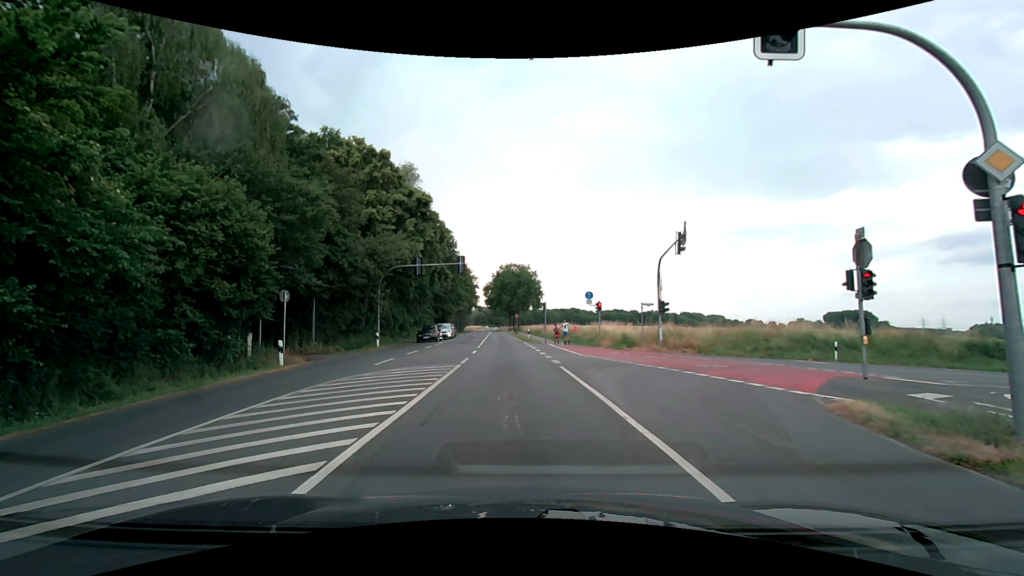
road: secondary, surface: asphalt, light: Day
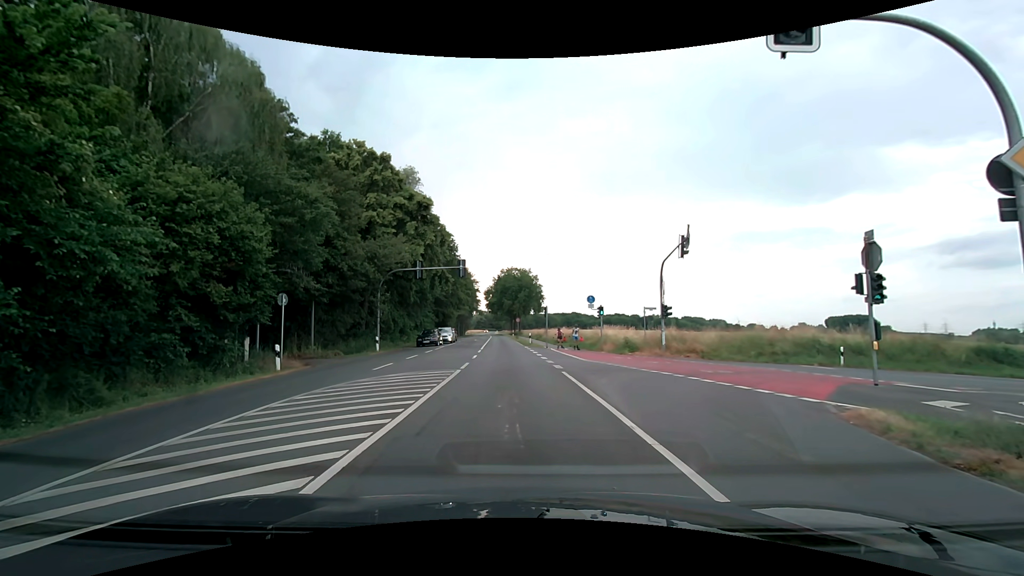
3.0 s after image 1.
(0.0, +0.4) m; 0°
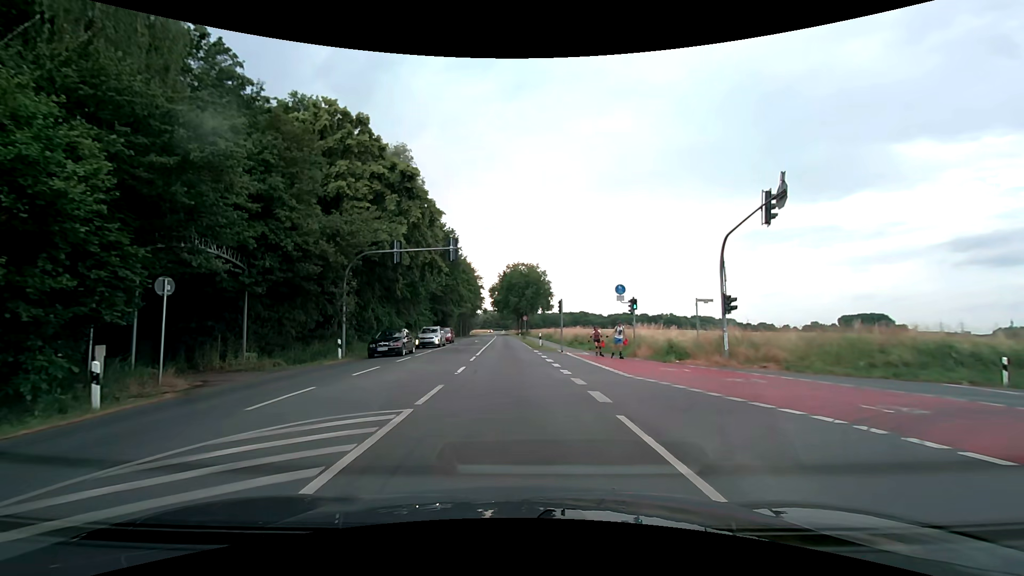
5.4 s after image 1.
(-0.6, +9.0) m; -3°
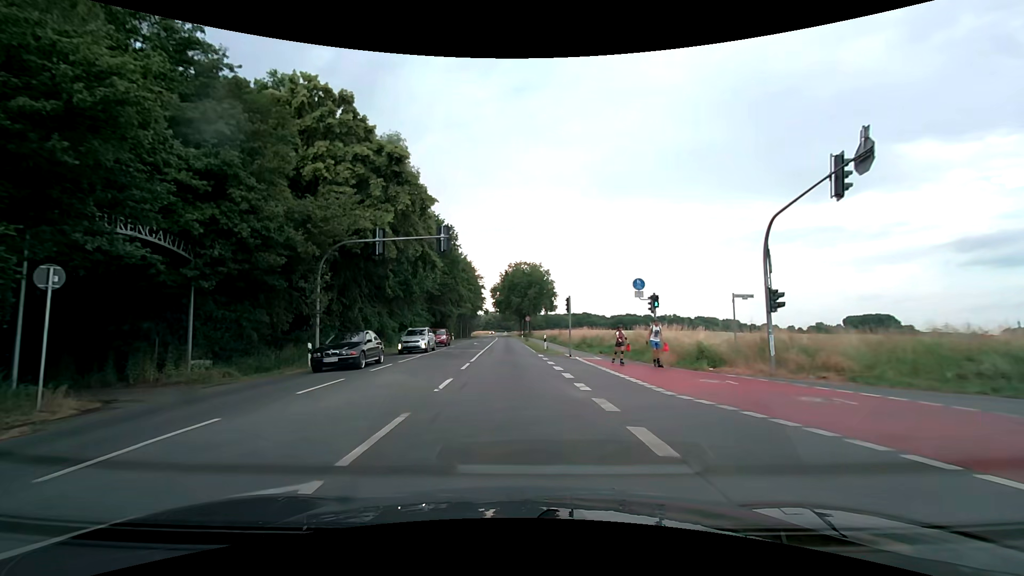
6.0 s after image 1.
(0.0, +4.1) m; -1°
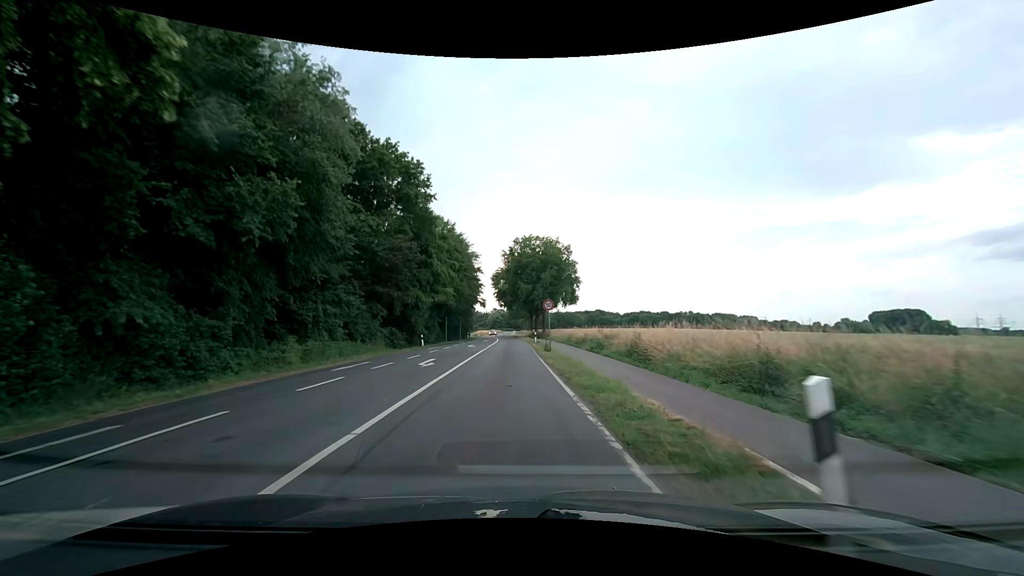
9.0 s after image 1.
(-0.3, +30.1) m; -1°
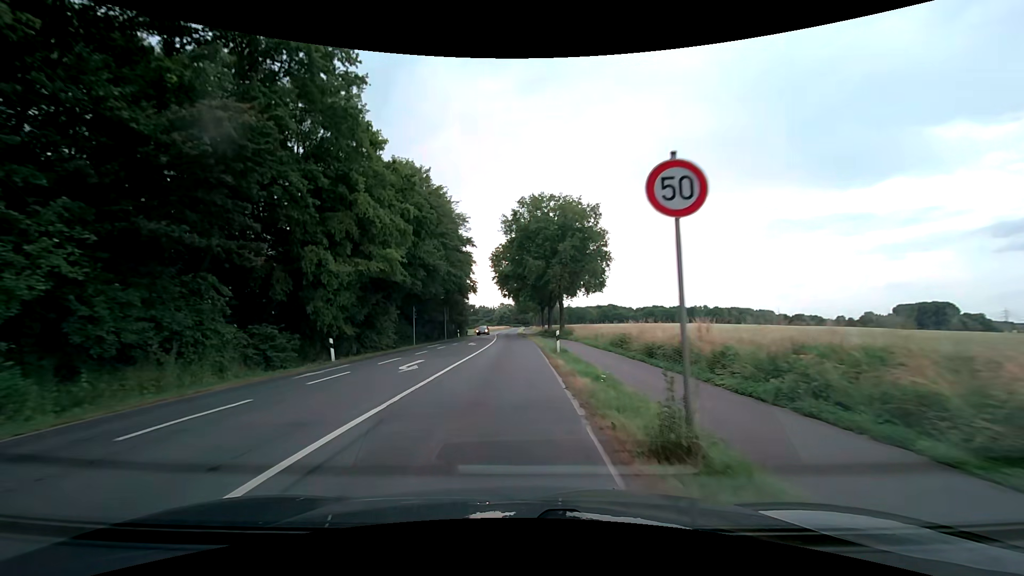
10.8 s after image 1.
(+0.1, +23.4) m; 0°
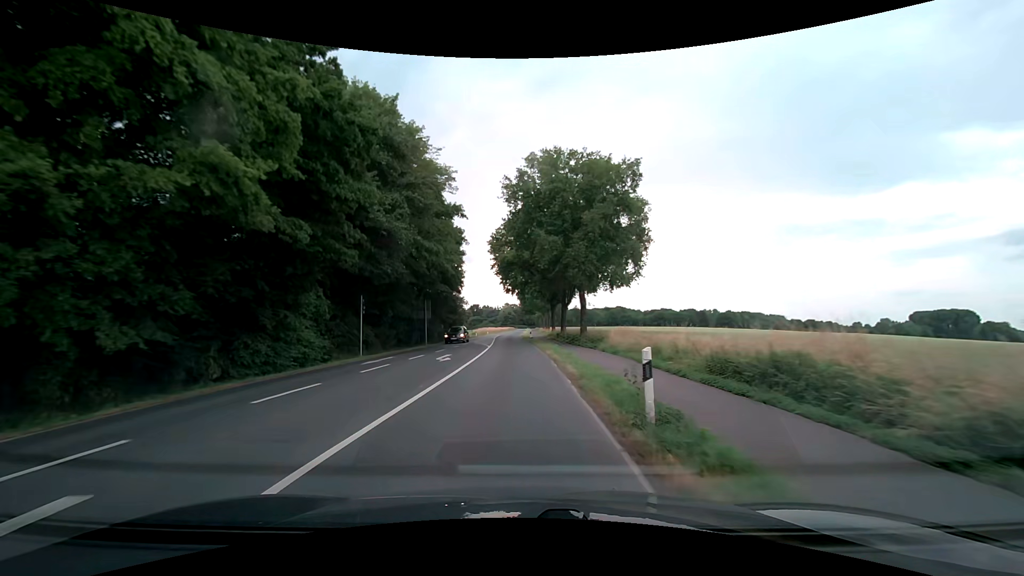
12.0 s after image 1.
(-0.2, +15.4) m; -1°
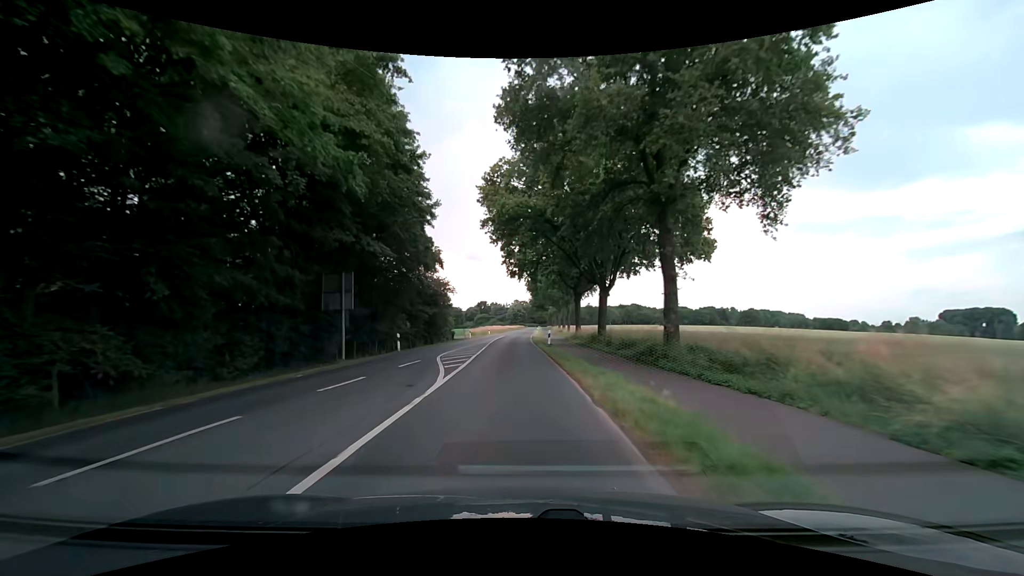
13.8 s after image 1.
(-0.2, +22.9) m; -2°
(0, +10) (0, +20) (0, +30) (0, +40) (0, +50) (0, +60) (0, +70) (+1, +80) (+1, +90) (+1, +100) m
